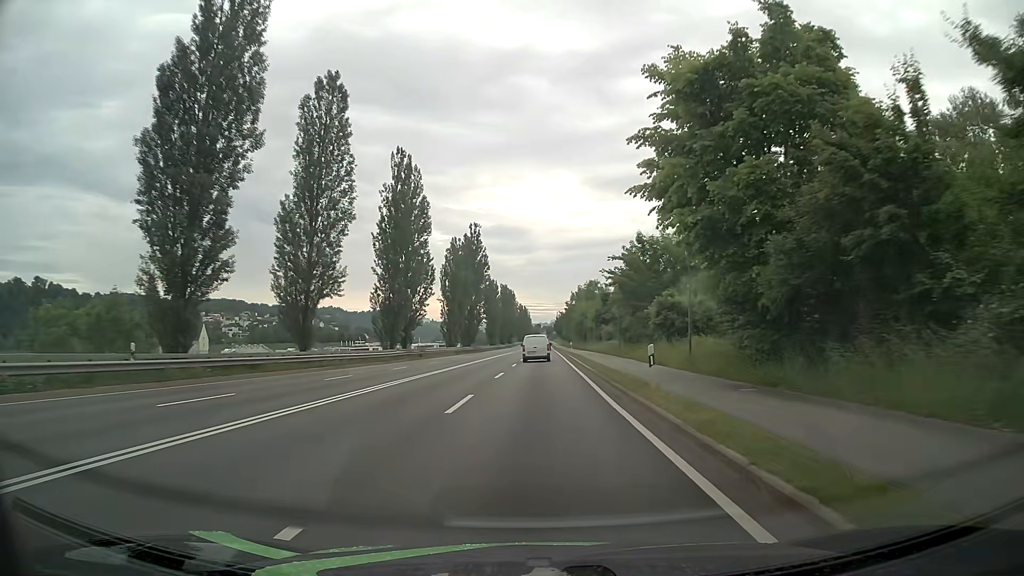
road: primary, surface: asphalt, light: Day
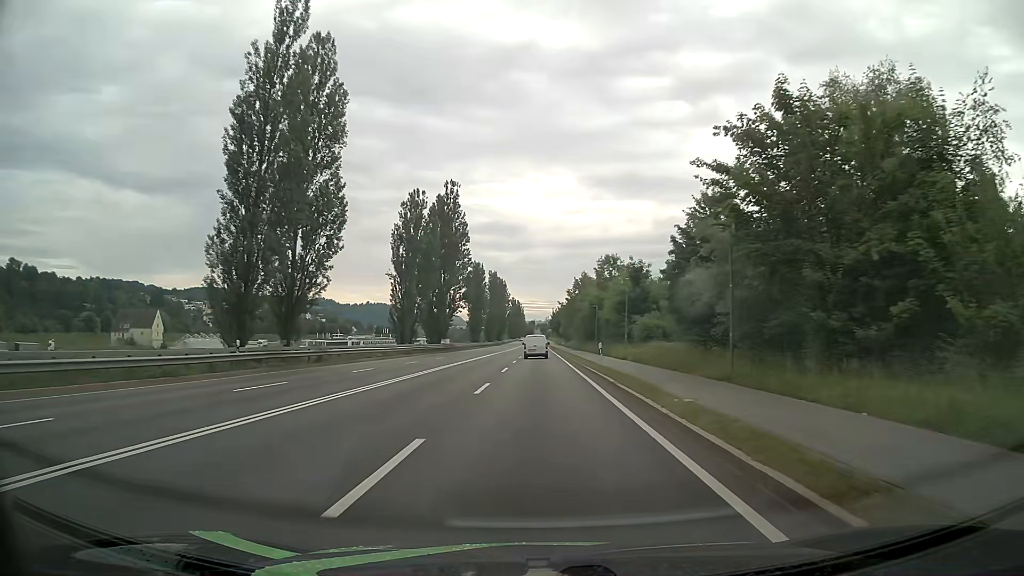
(+0.1, +31.8) m; +1°
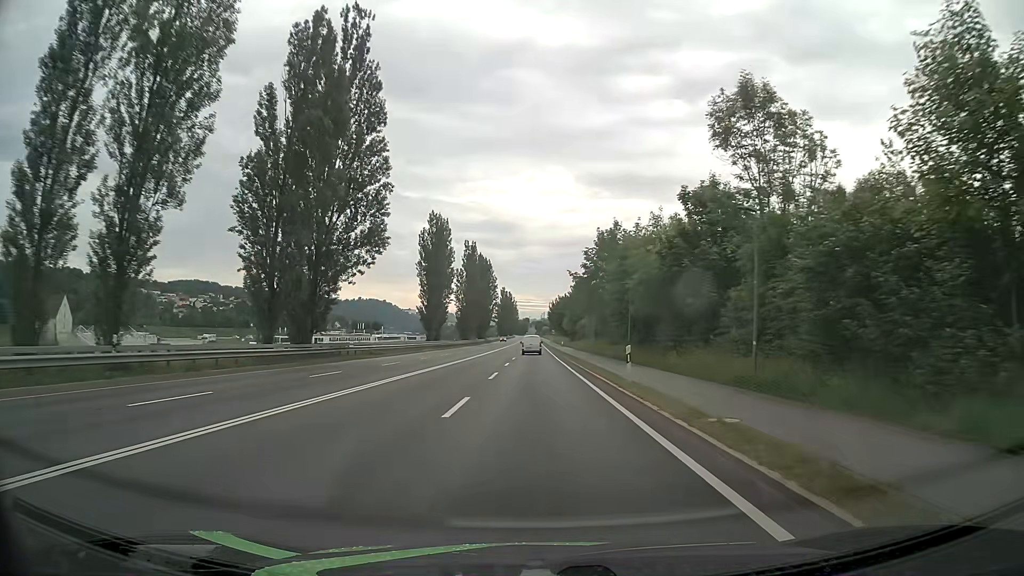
(+0.1, +53.5) m; 0°
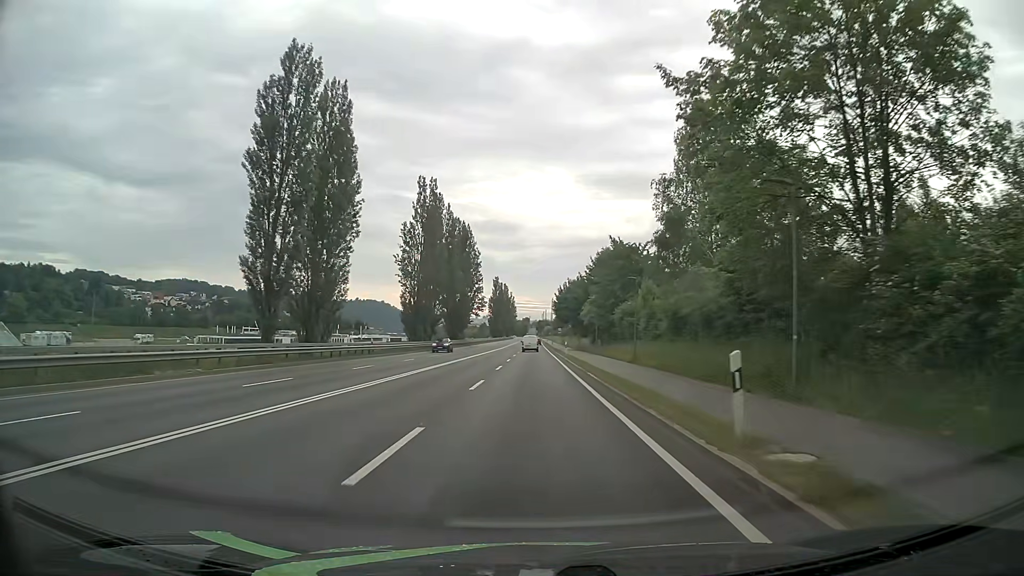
(+0.1, +53.8) m; 0°
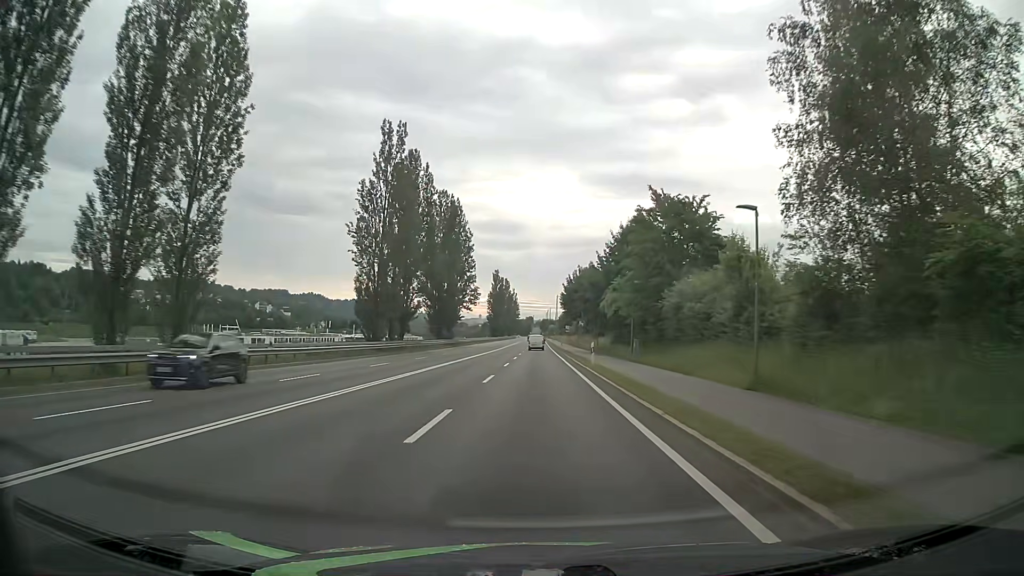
(-0.1, +21.5) m; 0°
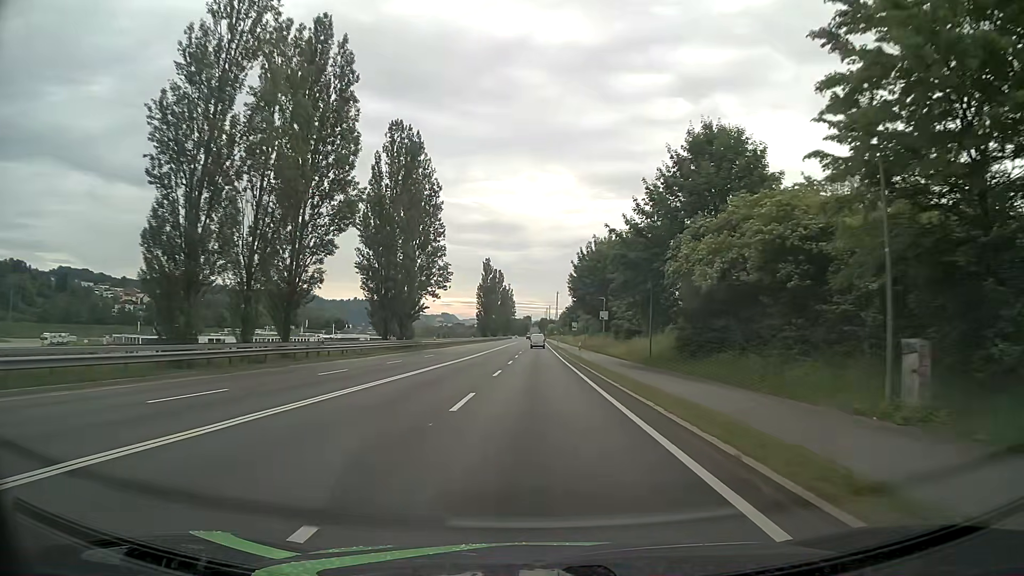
(0.0, +32.3) m; 0°
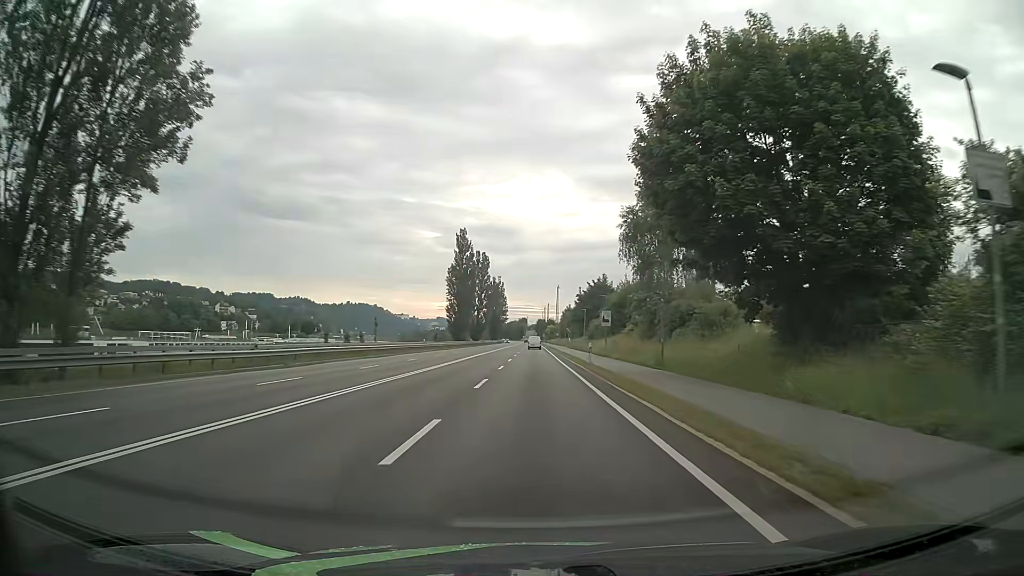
(+0.1, +53.6) m; 0°
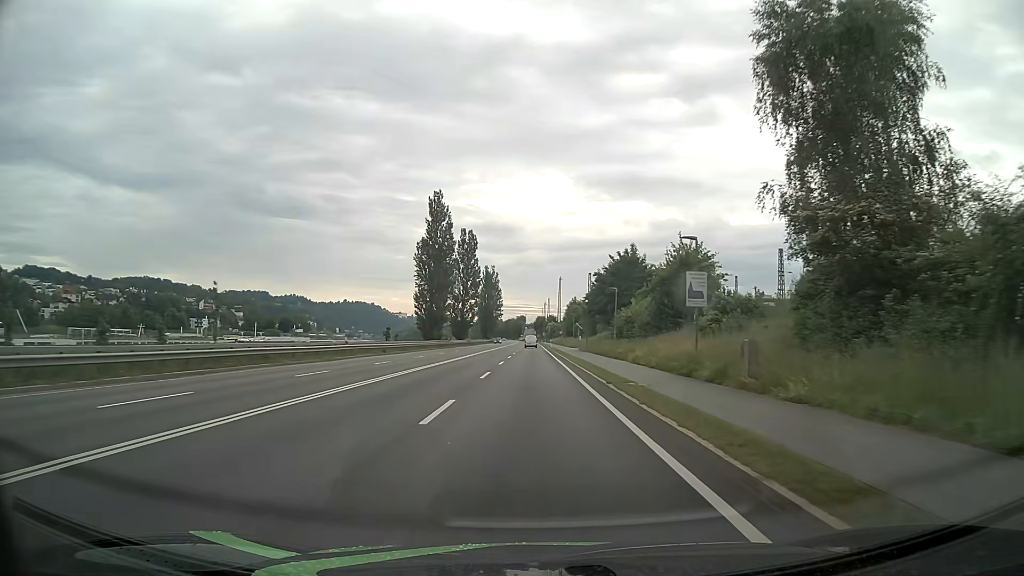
(0.0, +32.2) m; 0°
(0, +10) (0, +20) (0, +30) (0, +40) (0, +50) (0, +60) (0, +70) (0, +80) (0, +90) (0, +100) m
